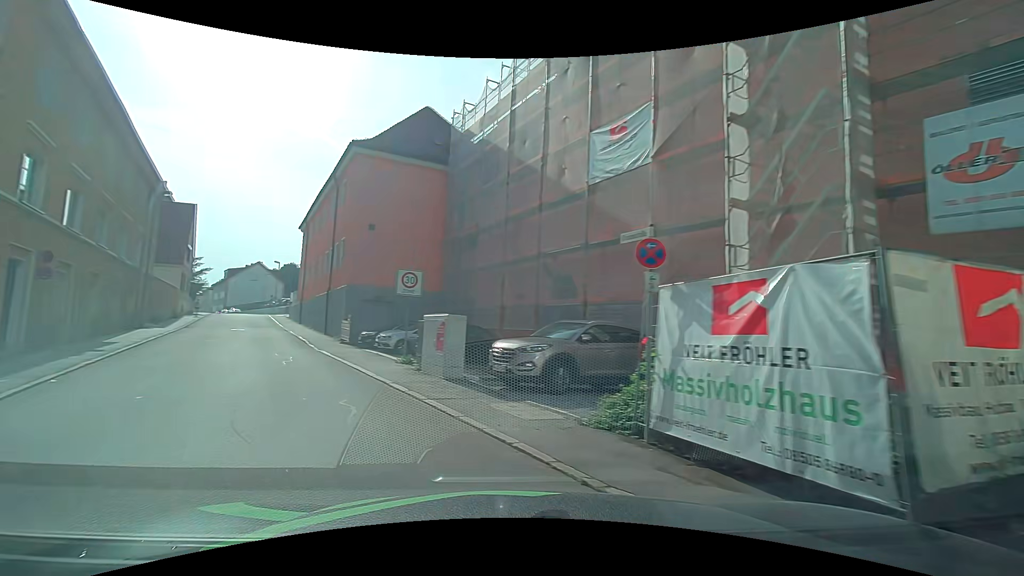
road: residential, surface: asphalt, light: Day
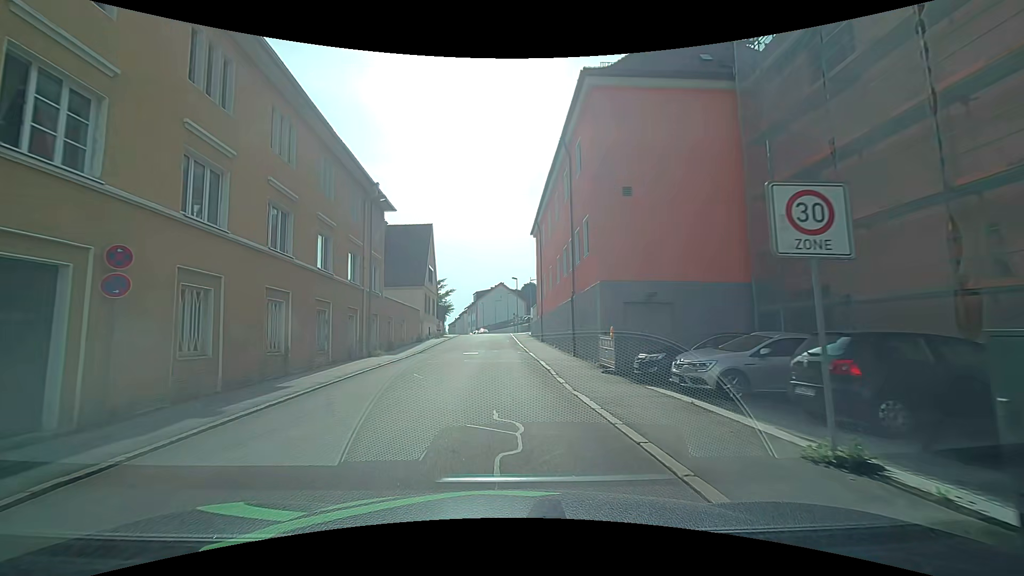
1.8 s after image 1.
(-3.1, +10.5) m; -26°
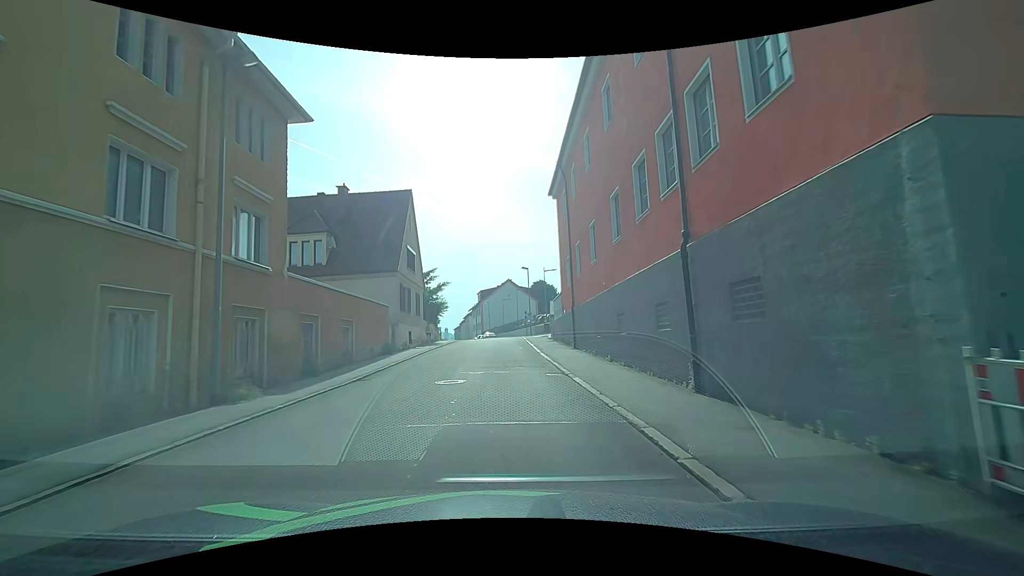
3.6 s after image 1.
(-0.3, +14.1) m; -1°
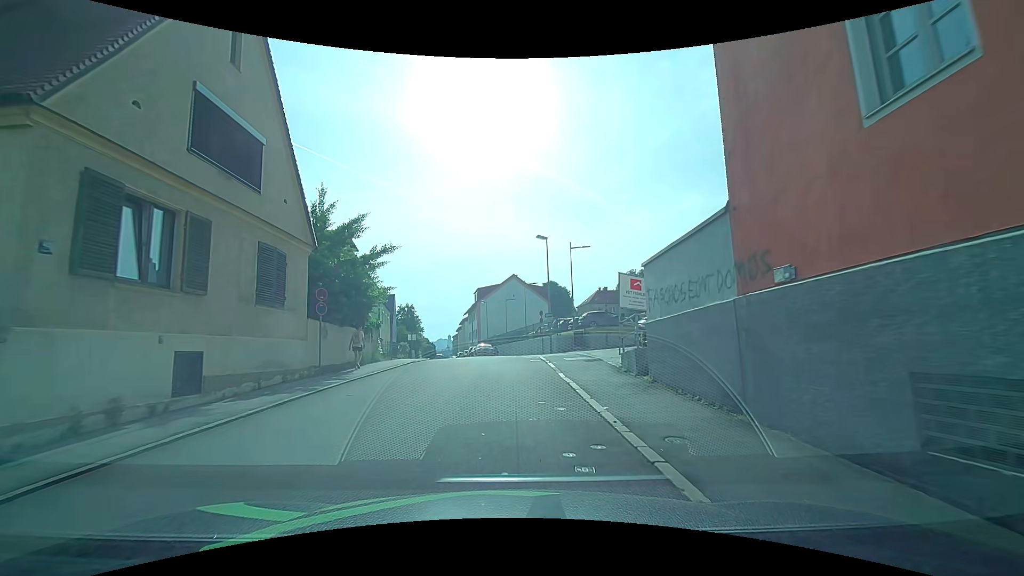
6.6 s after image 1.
(+0.1, +23.7) m; 0°
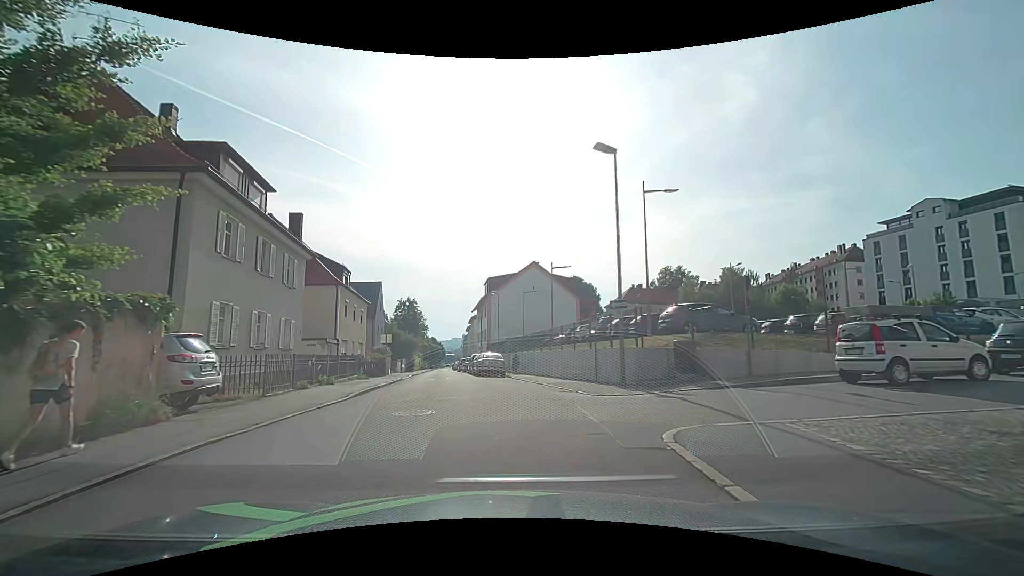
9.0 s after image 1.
(-0.3, +17.3) m; -2°
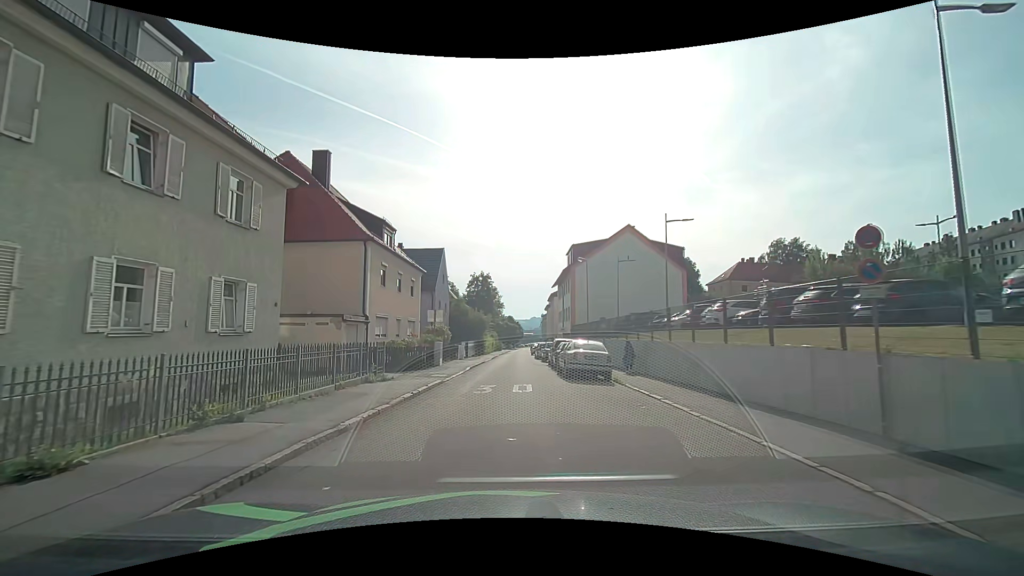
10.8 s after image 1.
(-0.7, +11.3) m; -10°
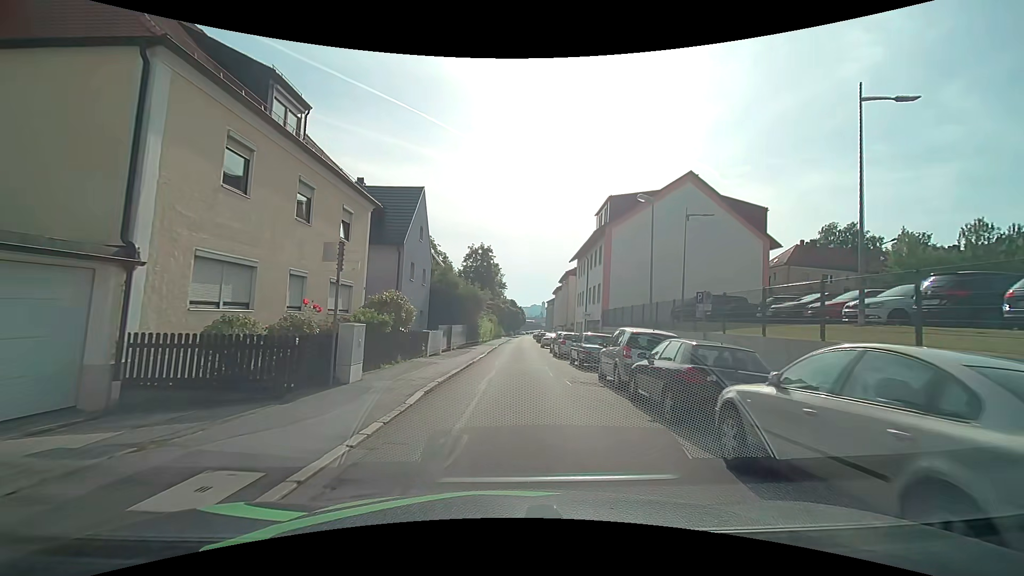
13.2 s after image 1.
(0.0, +16.1) m; +1°
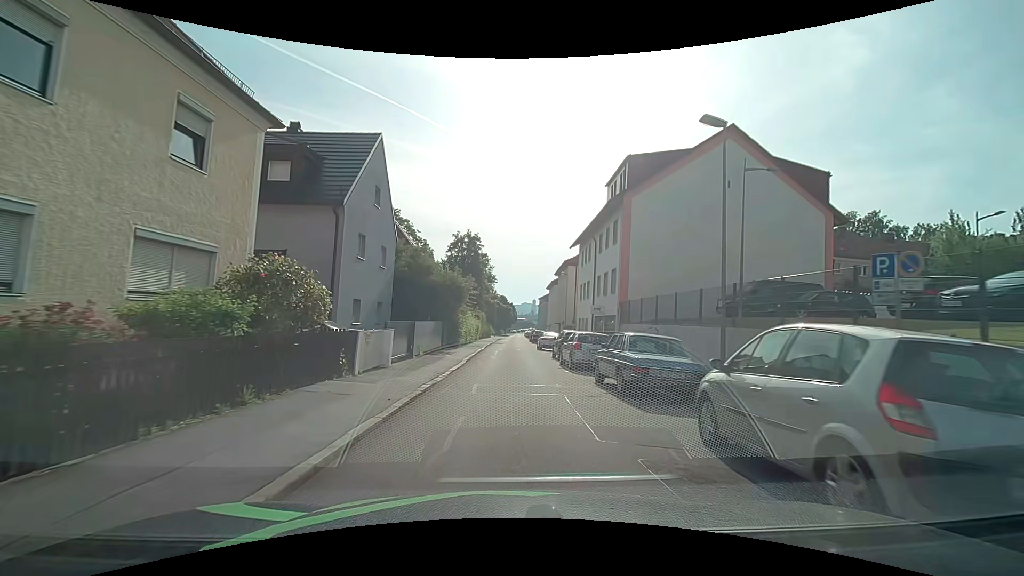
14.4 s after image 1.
(+0.1, +9.0) m; +2°
(0, +10) (0, +20) (0, +30) (0, +40) (0, +50) (0, +60) (0, +70) (0, +80) (+1, +90) (+1, +100) m
